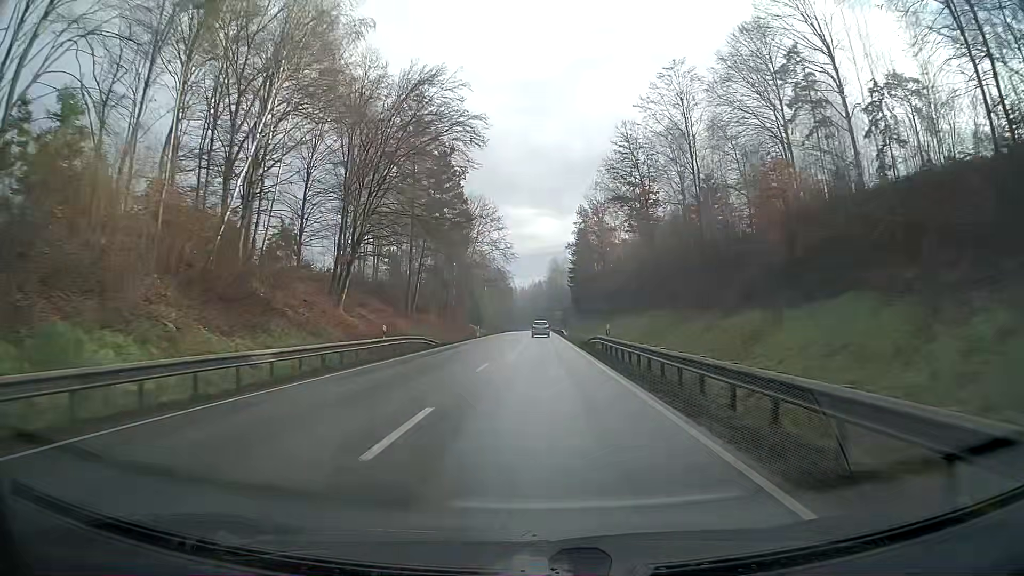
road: primary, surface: asphalt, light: Day
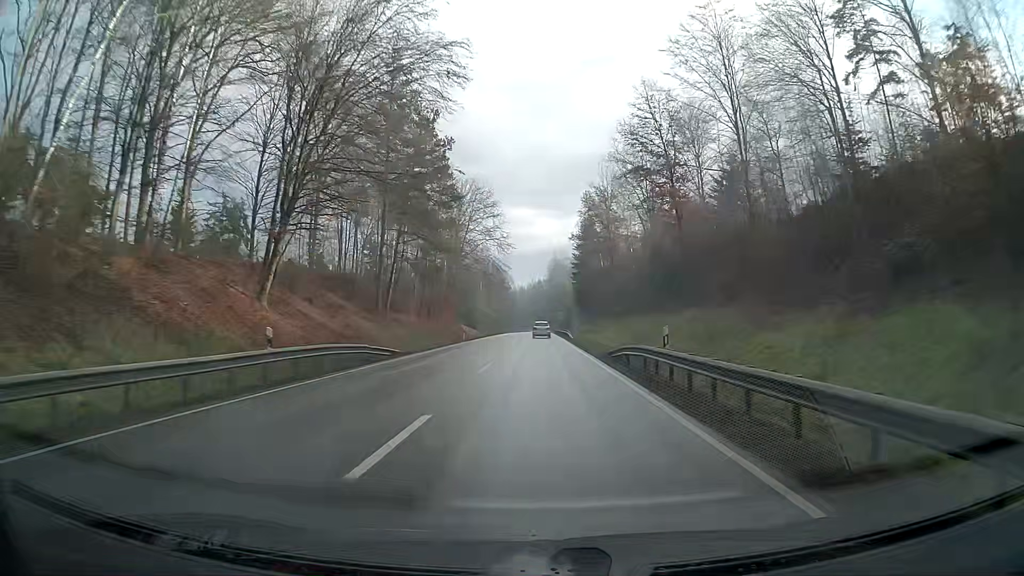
(0.0, +12.7) m; 0°
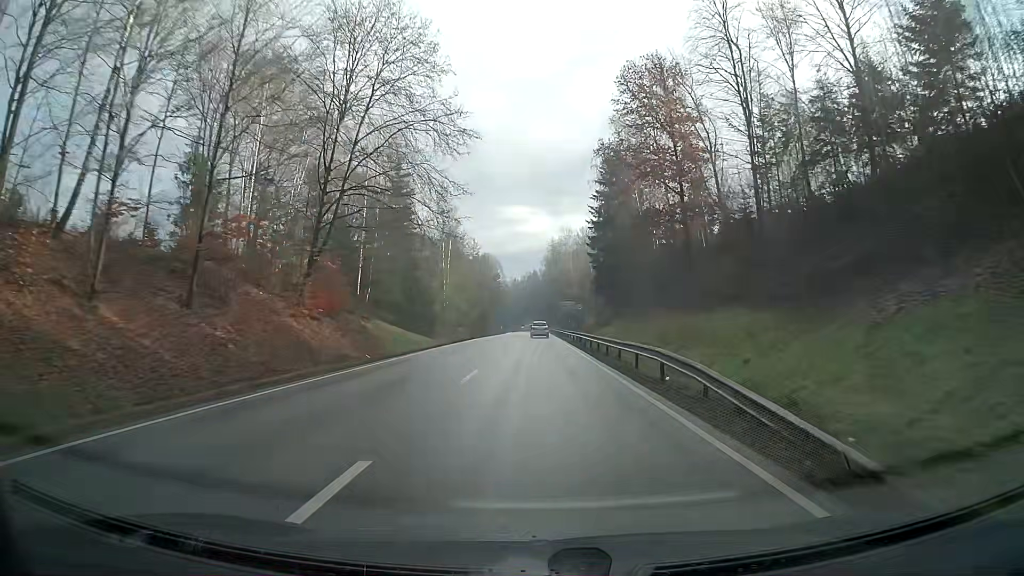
(+0.6, +51.5) m; +1°
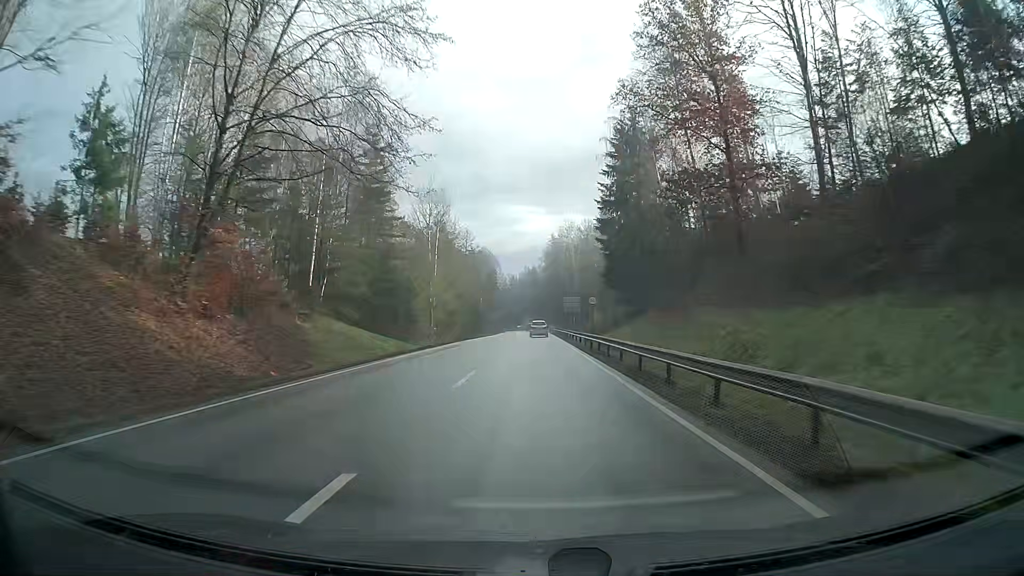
(0.0, +12.9) m; 0°
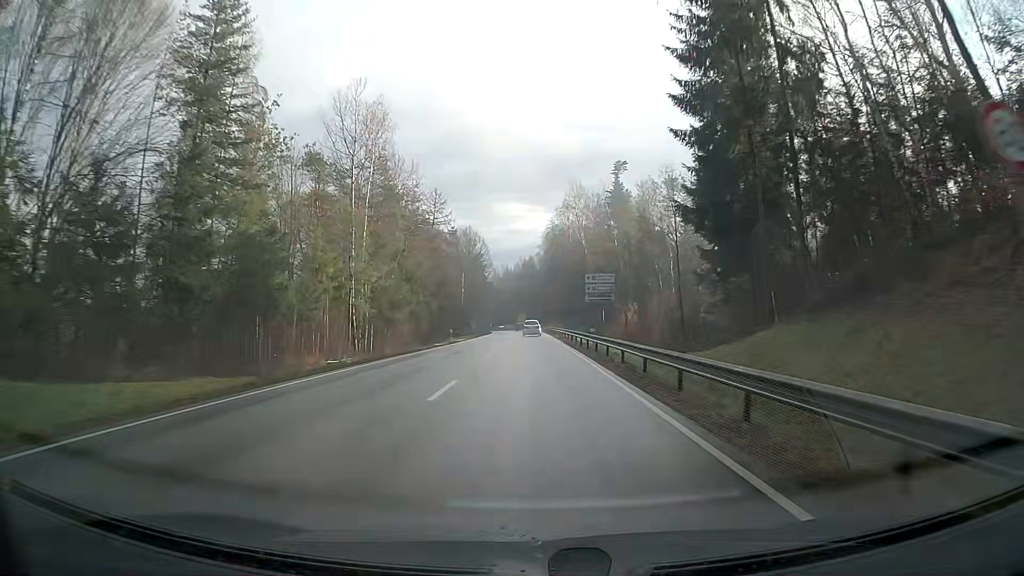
(+0.1, +38.4) m; 0°
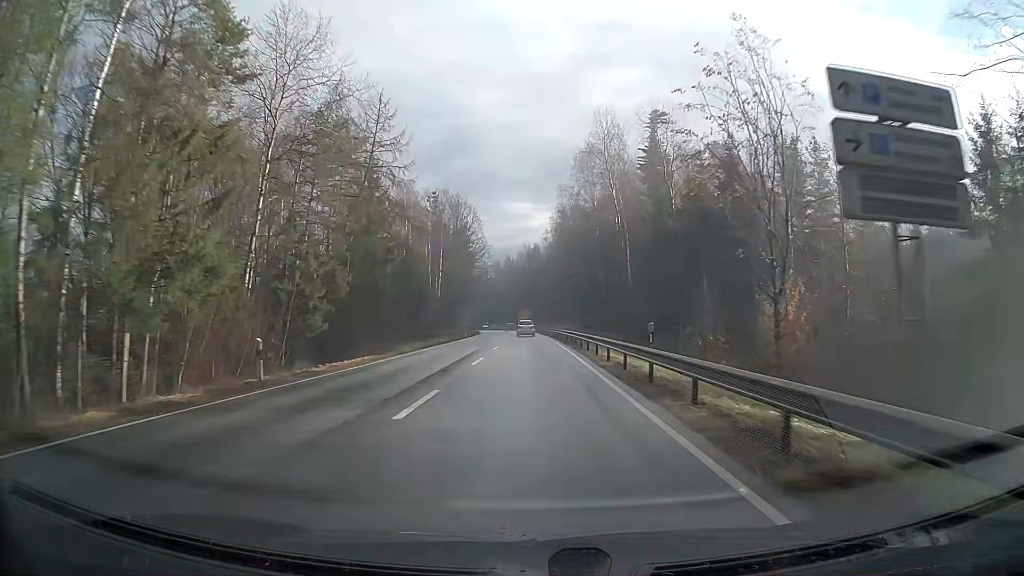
(-0.3, +38.1) m; -1°
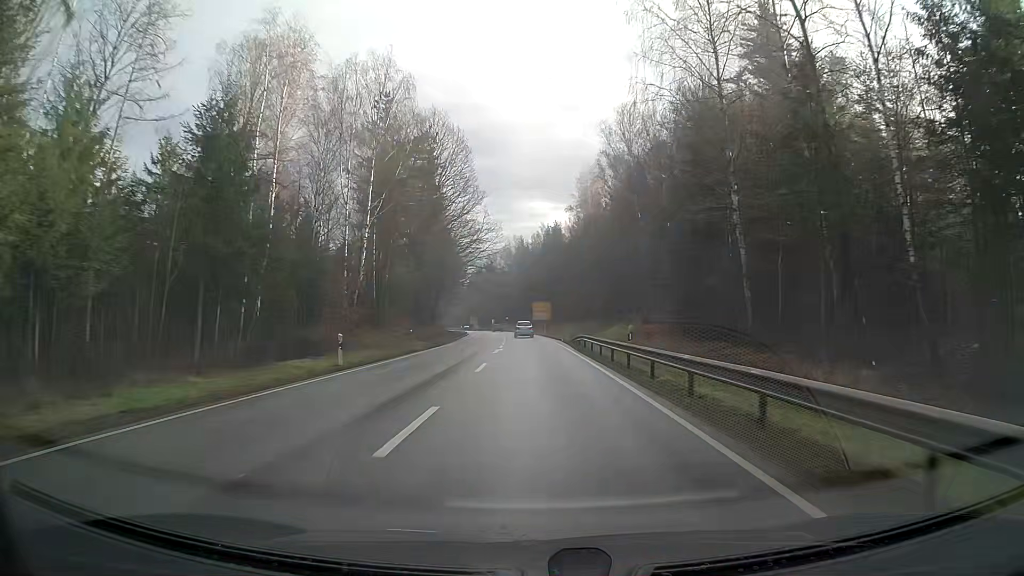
(-0.5, +50.6) m; -1°
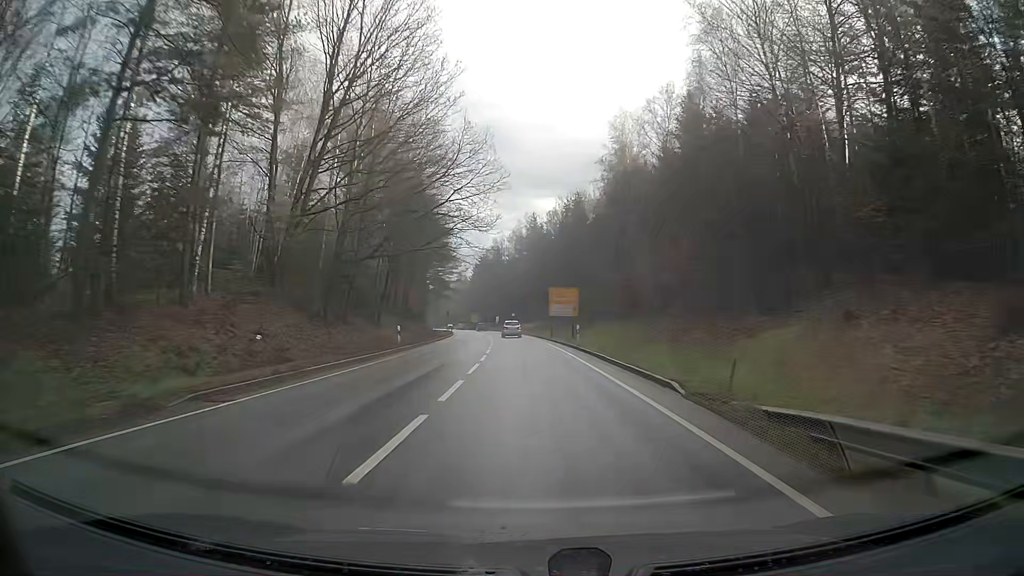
(-0.3, +37.9) m; -1°
